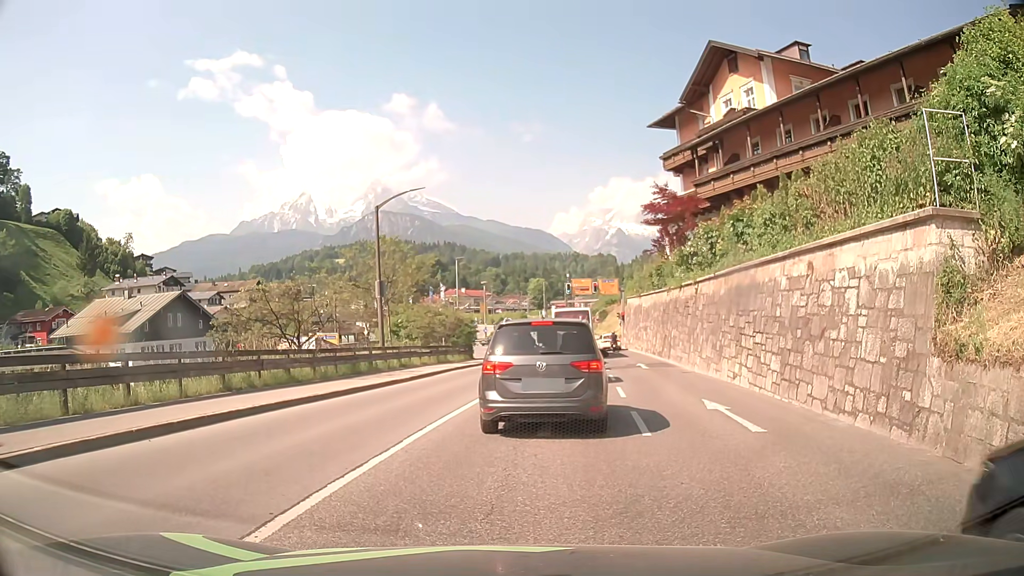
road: tertiary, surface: asphalt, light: Day
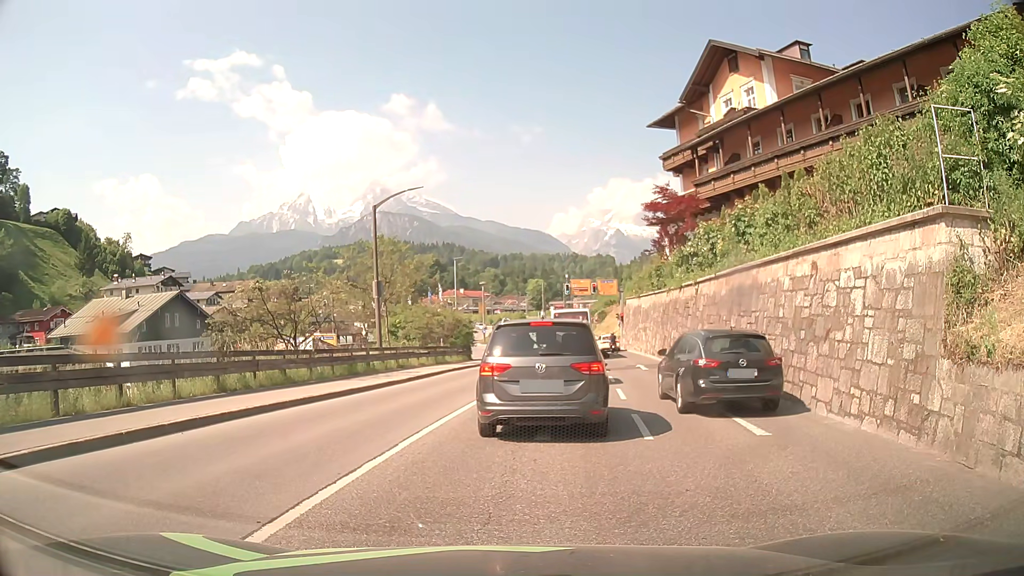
(0.0, +0.3) m; 0°
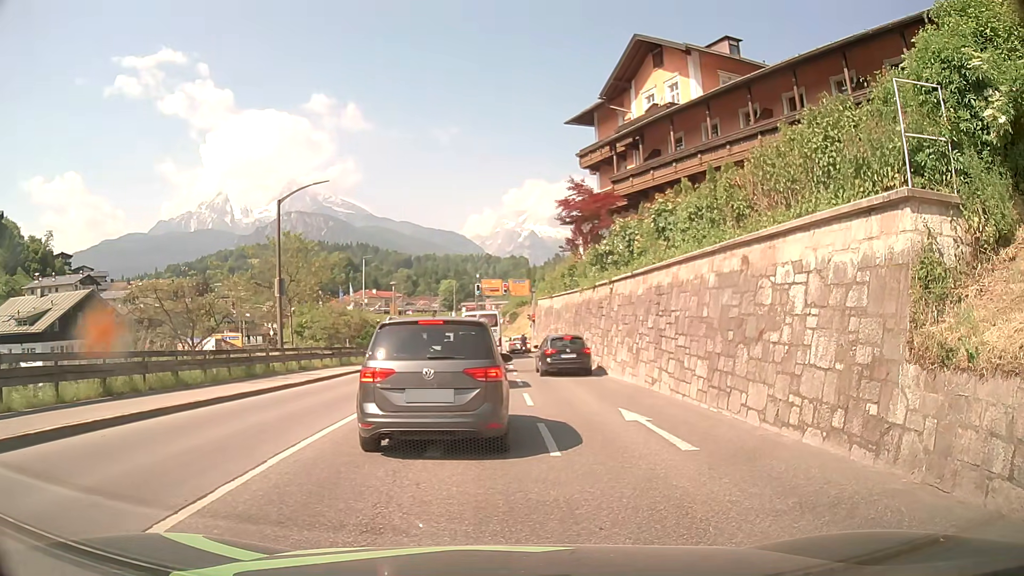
(0.0, +1.3) m; +8°
